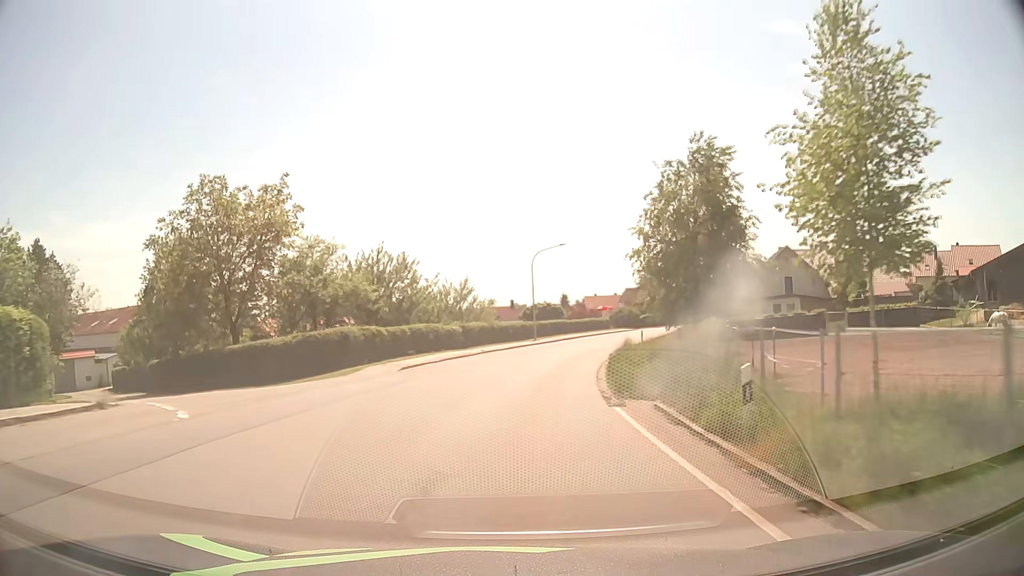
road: tertiary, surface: asphalt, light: Day
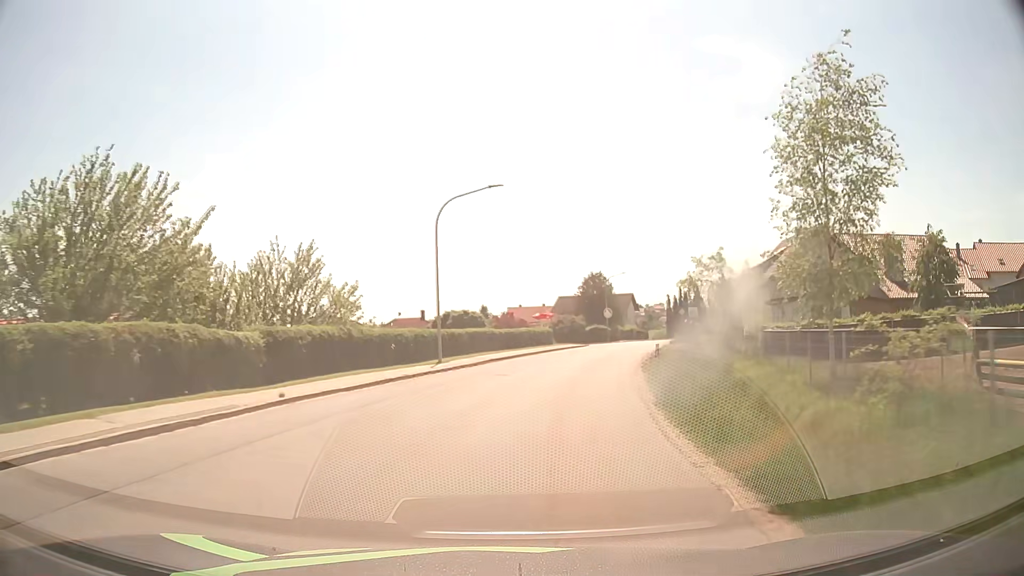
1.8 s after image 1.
(+1.3, +23.6) m; +7°
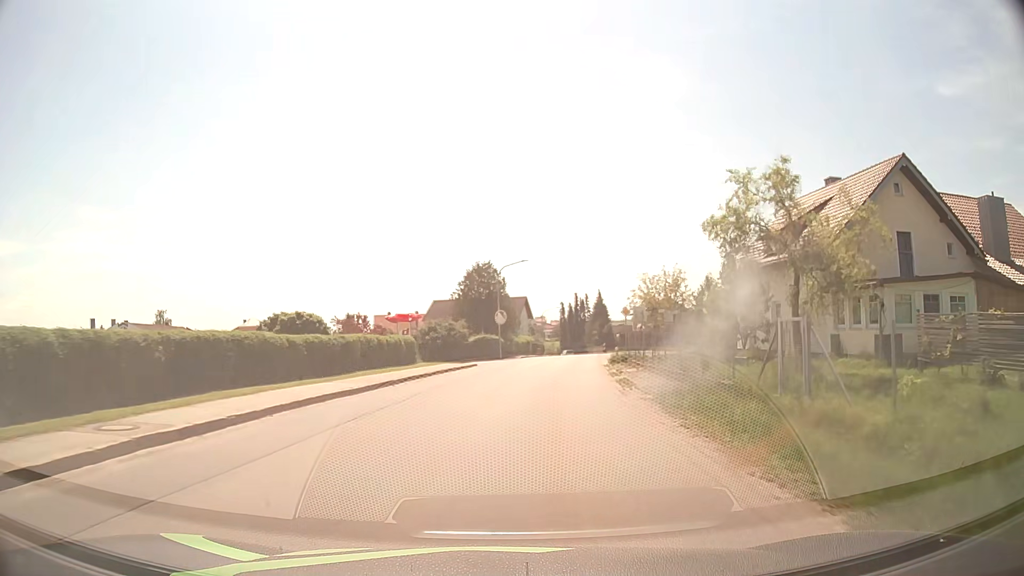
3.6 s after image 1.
(+2.0, +23.1) m; +10°
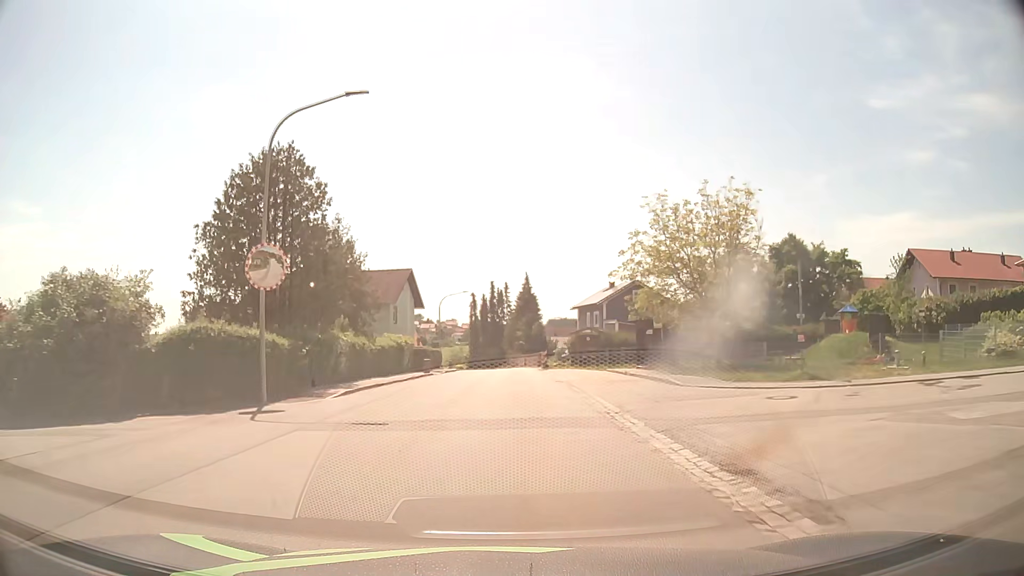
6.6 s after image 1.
(+3.2, +38.3) m; +7°
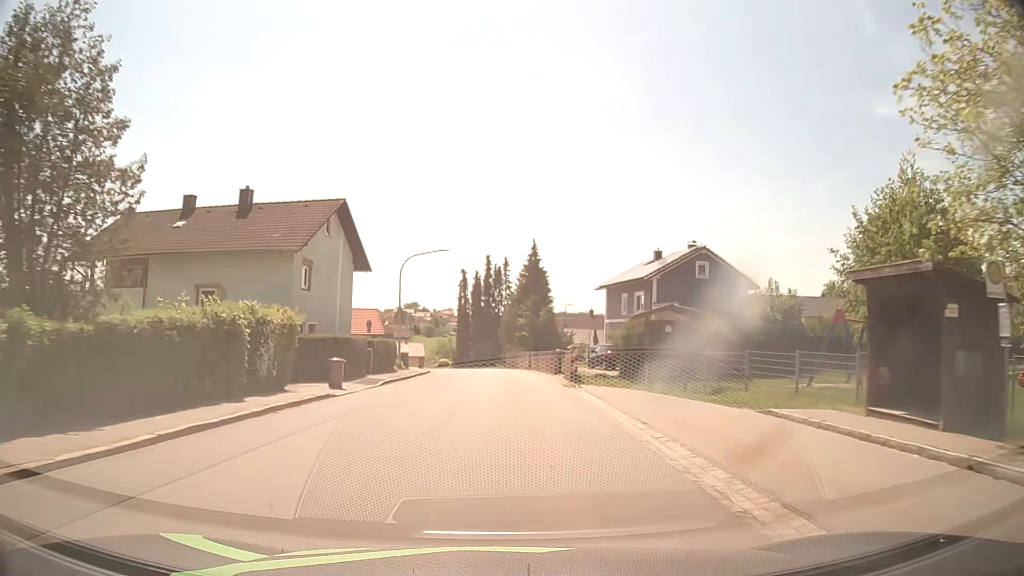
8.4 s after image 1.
(0.0, +23.3) m; 0°
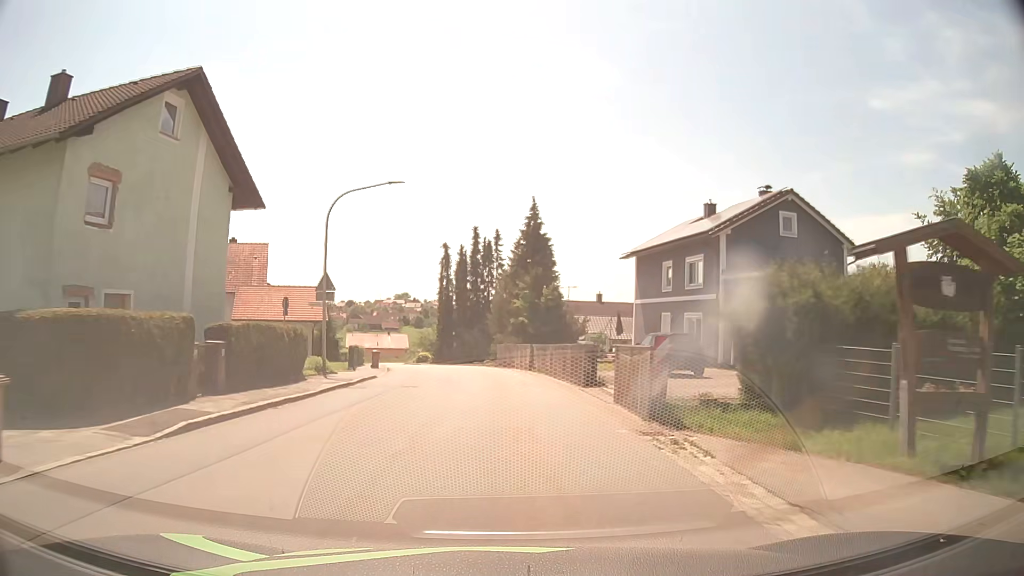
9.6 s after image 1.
(+0.1, +15.7) m; +1°
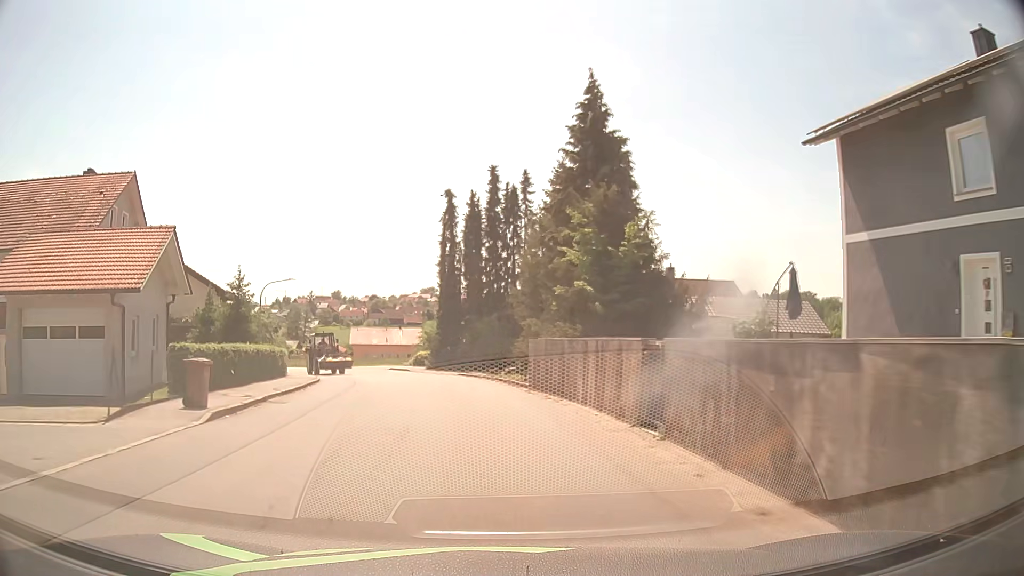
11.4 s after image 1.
(-0.3, +23.7) m; -2°
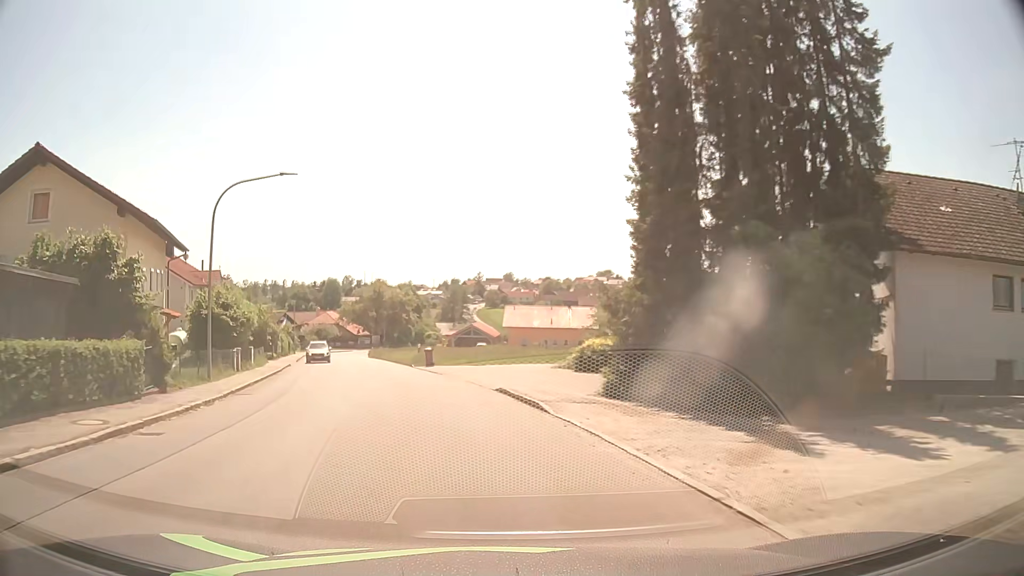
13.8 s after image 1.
(-3.3, +31.3) m; -14°
(-1, +10) (-3, +20) (-5, +29) (-8, +39) (-11, +49) (-13, +58) (-16, +68) (-18, +78) (-20, +88) (-20, +98) m
